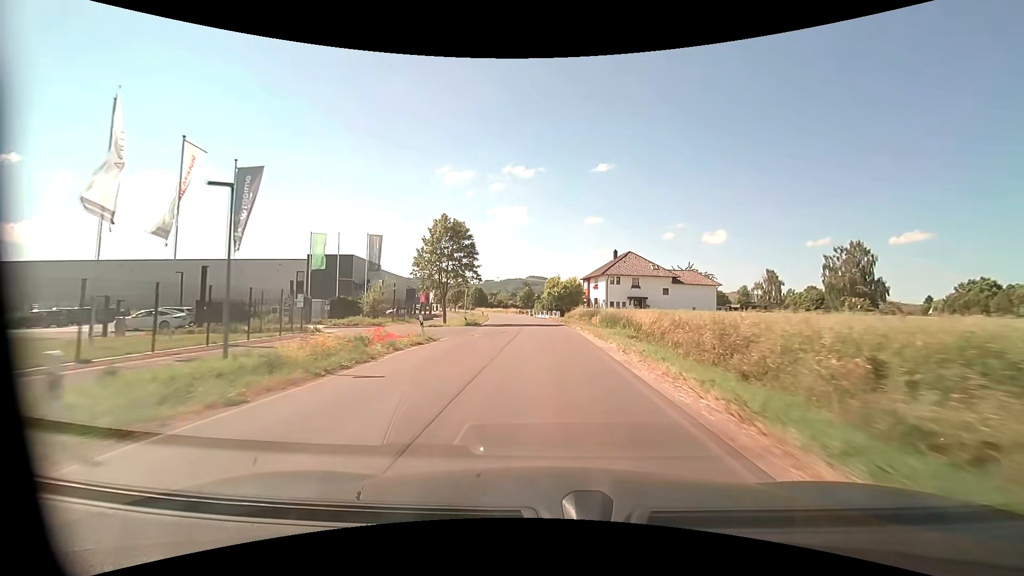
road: unclassified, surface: asphalt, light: Day
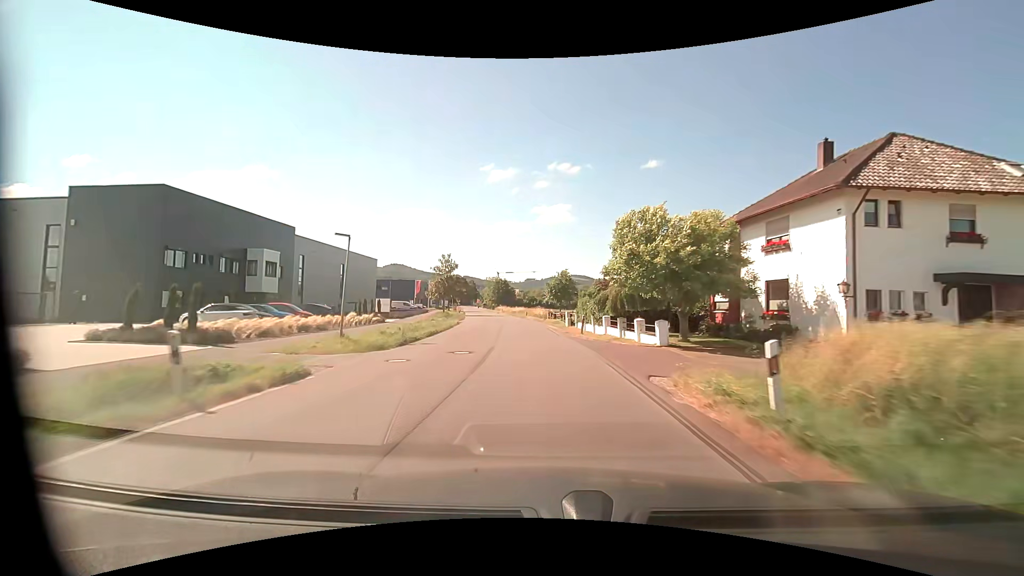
(-1.0, +50.9) m; -4°
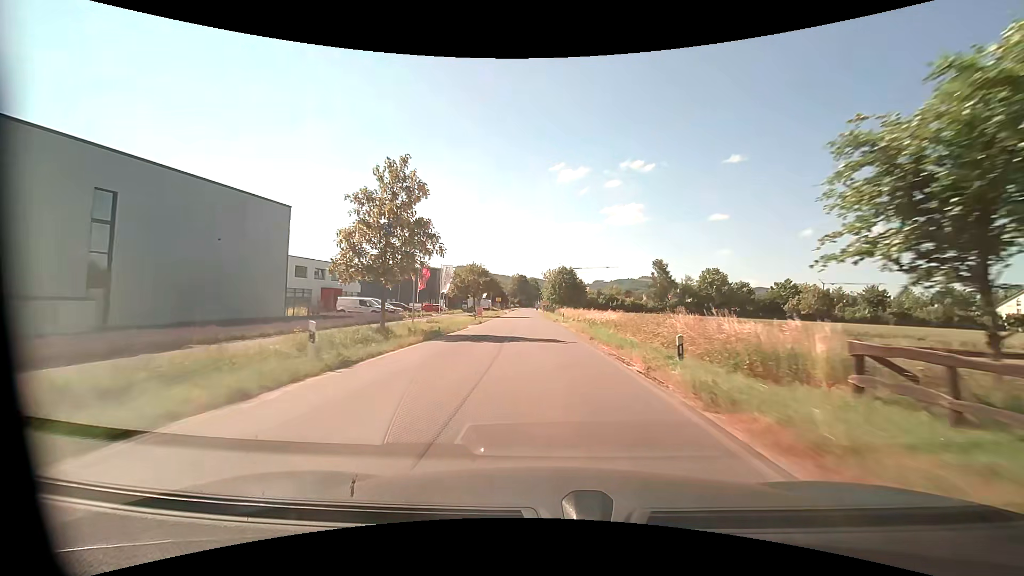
(-3.7, +50.1) m; -8°
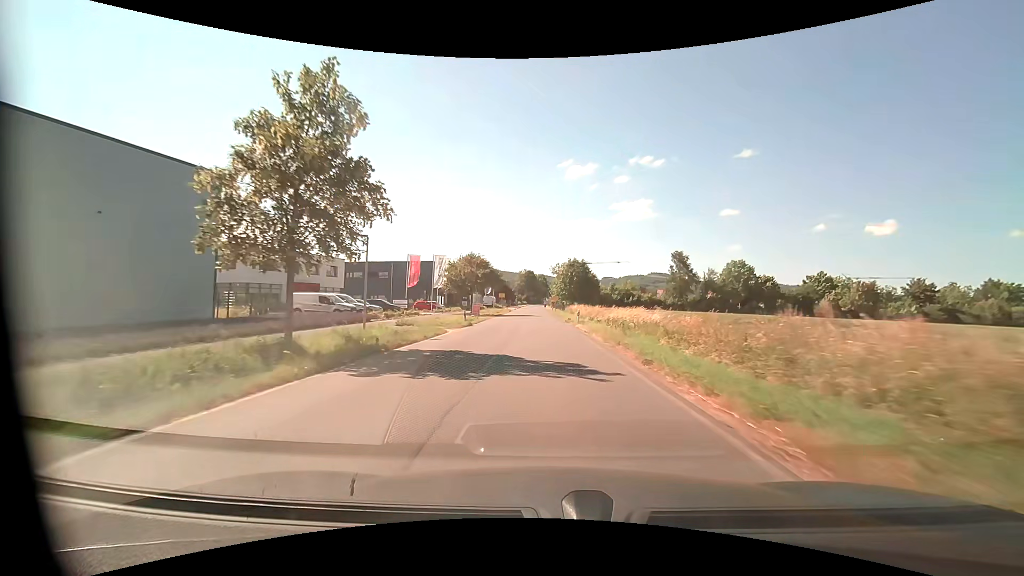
(-0.1, +10.0) m; -1°
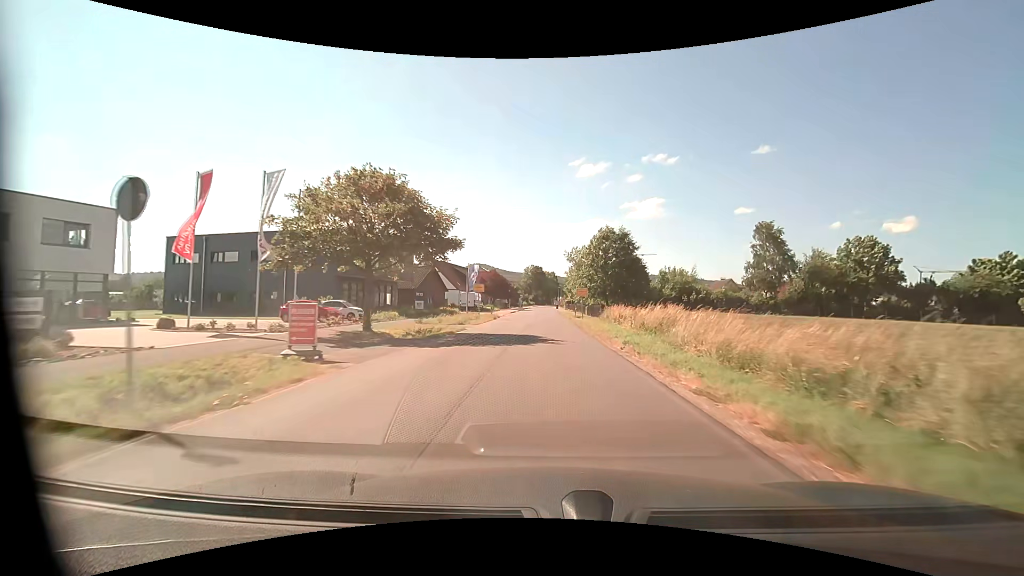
(-0.7, +39.0) m; -1°
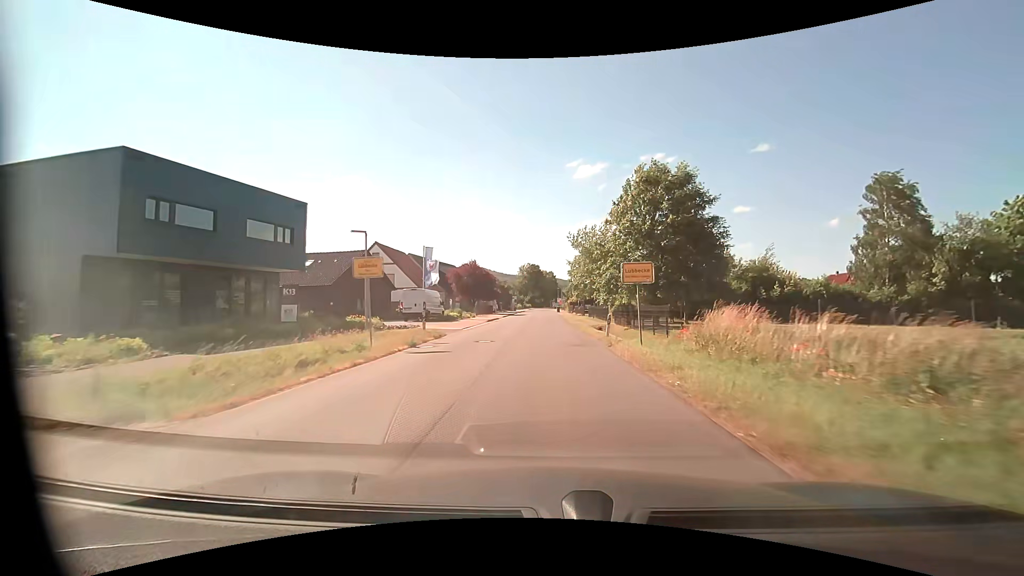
(0.0, +25.7) m; 0°
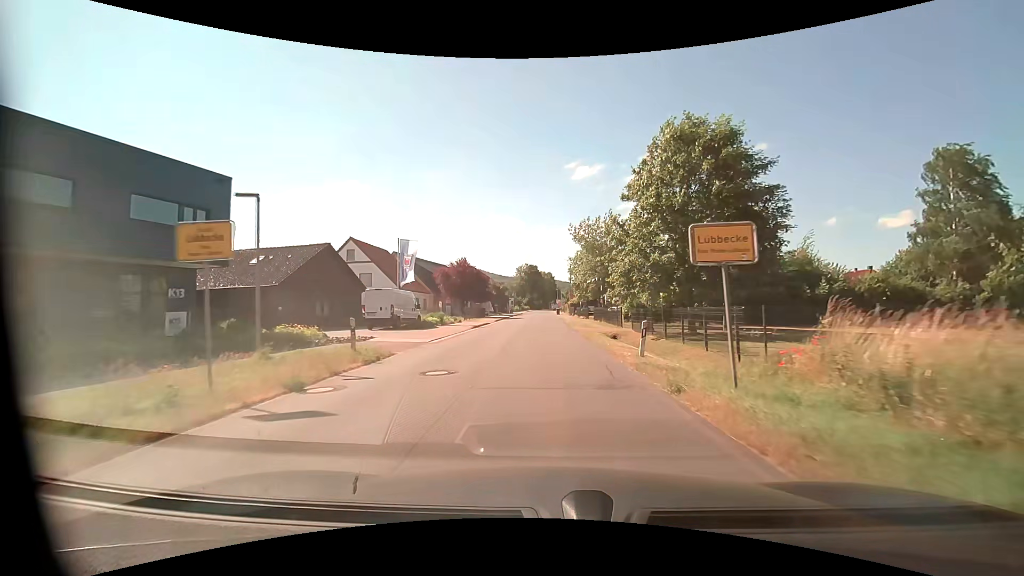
(0.0, +7.8) m; 0°
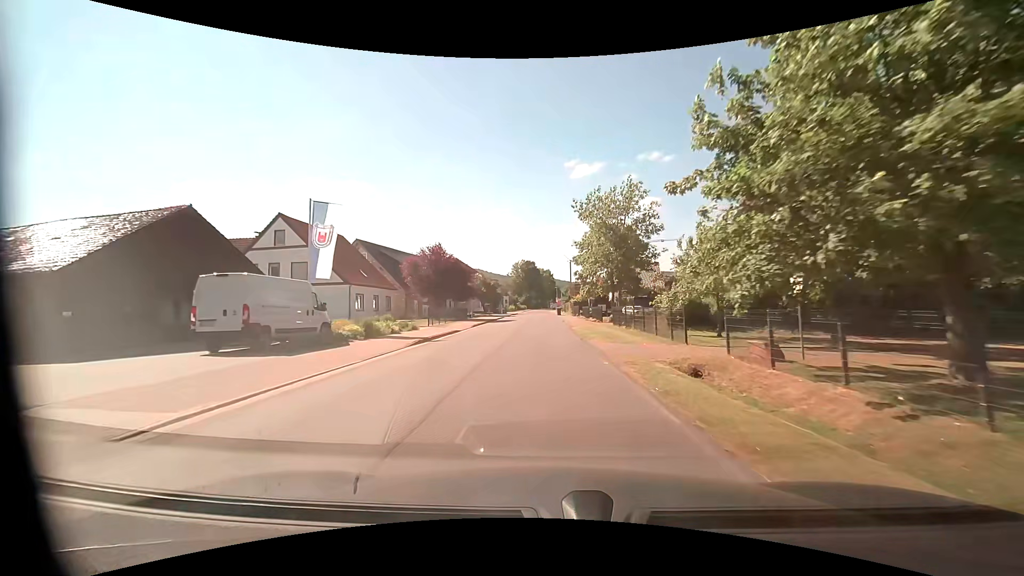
(+0.1, +15.0) m; 0°
(0, +10) (0, +20) (0, +30) (0, +40) (-1, +50) (-1, +60) (-1, +70) (-1, +80) (-1, +90) (-1, +100) m
